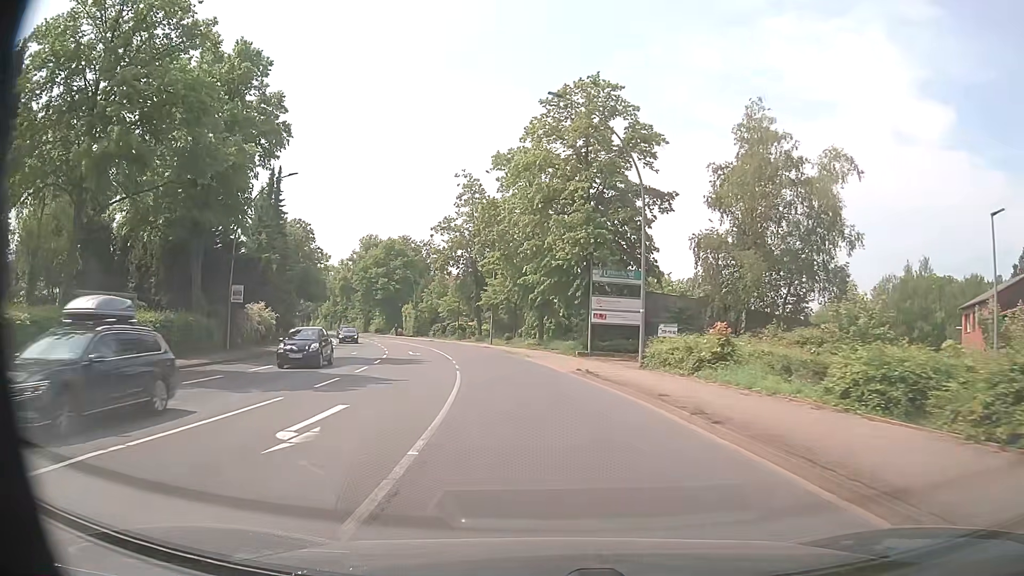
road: primary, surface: asphalt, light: Day
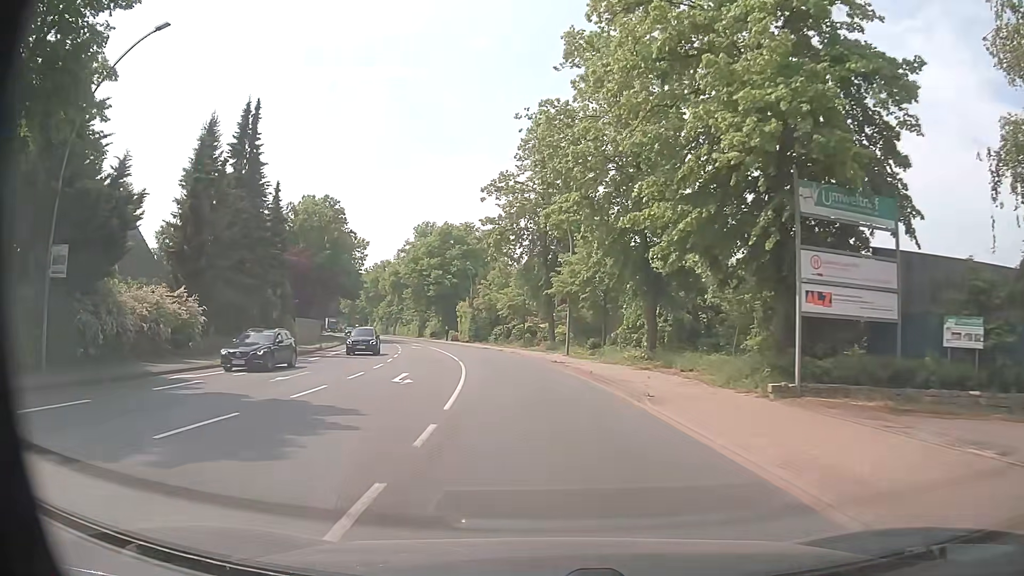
(-1.2, +21.2) m; -7°
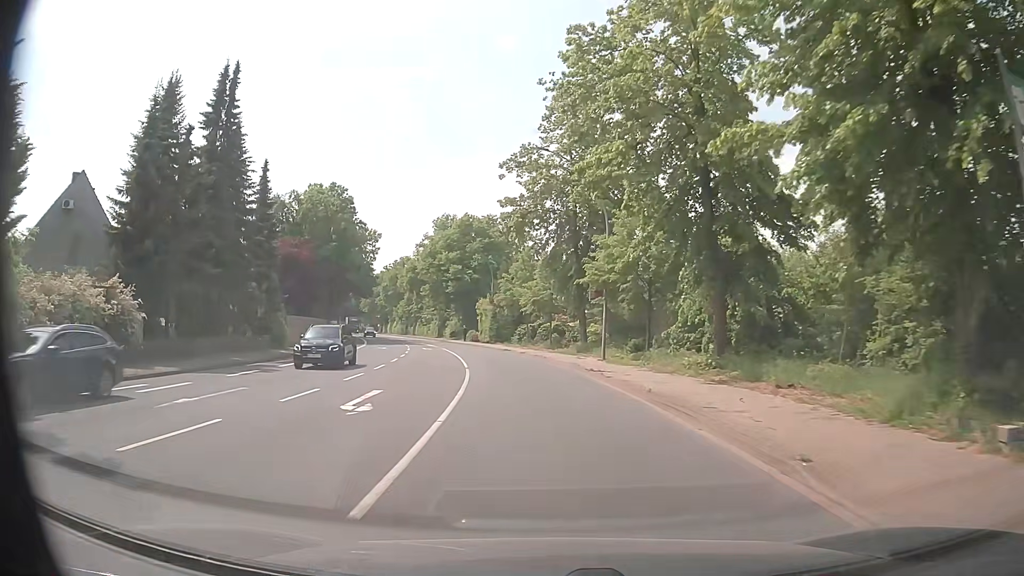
(-0.2, +7.2) m; -2°
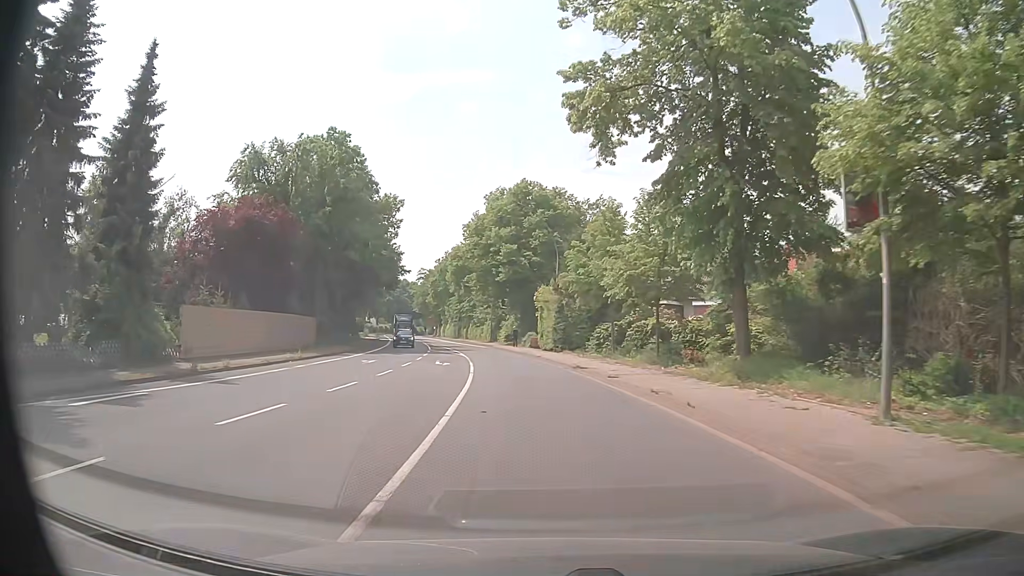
(-1.3, +22.0) m; -6°
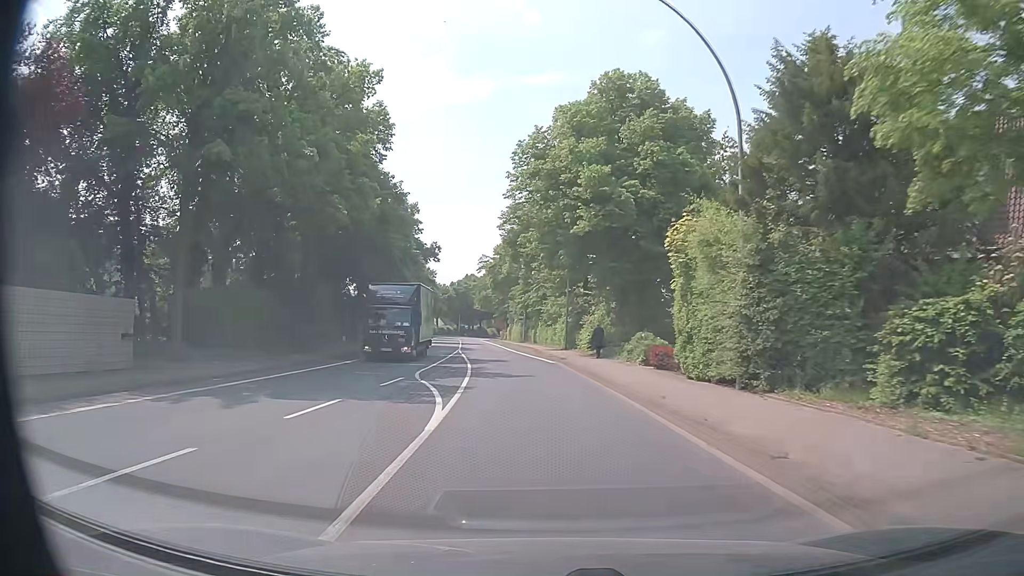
(-1.8, +29.8) m; -7°
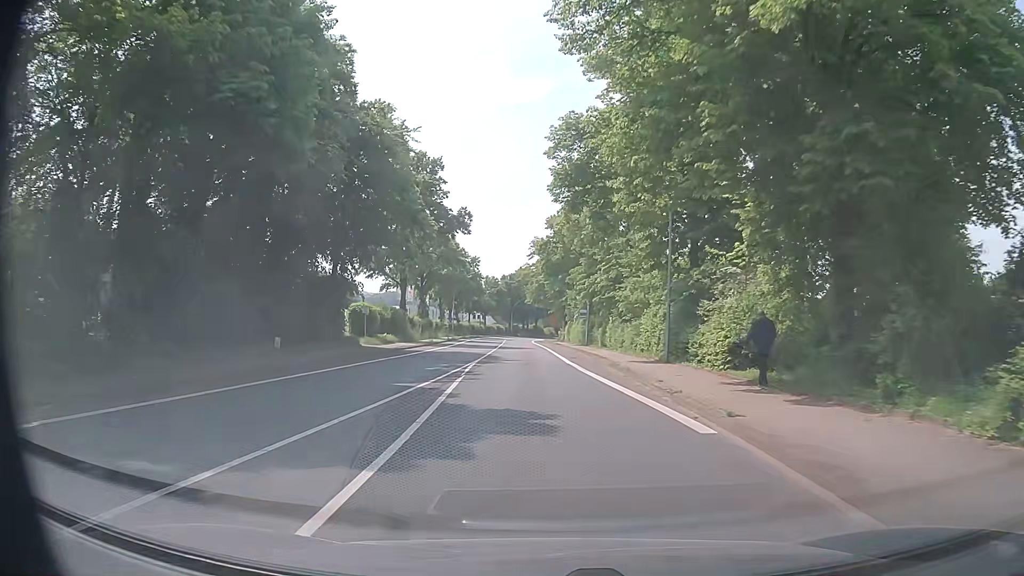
(-1.0, +22.6) m; -5°
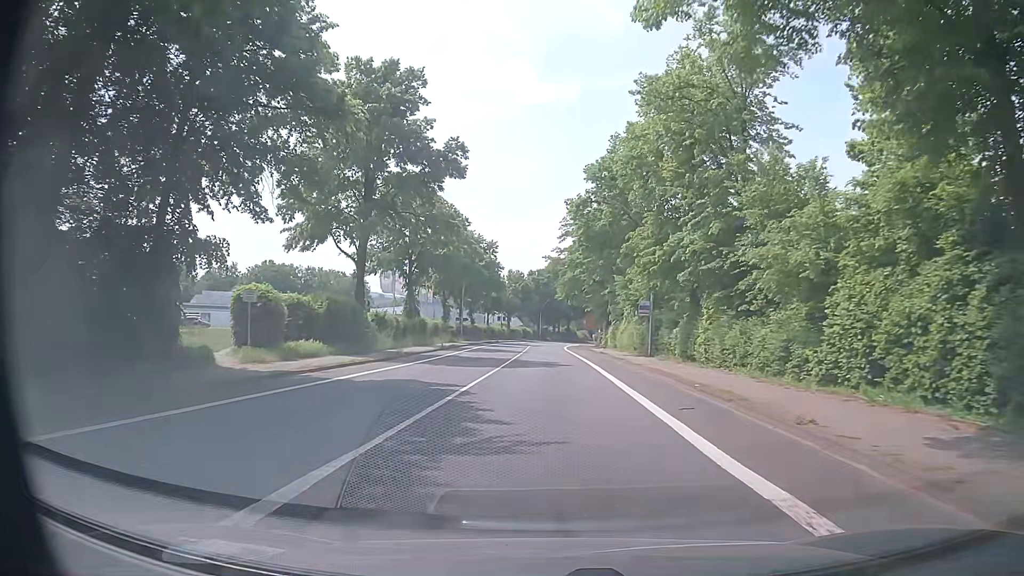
(-0.6, +22.8) m; -3°
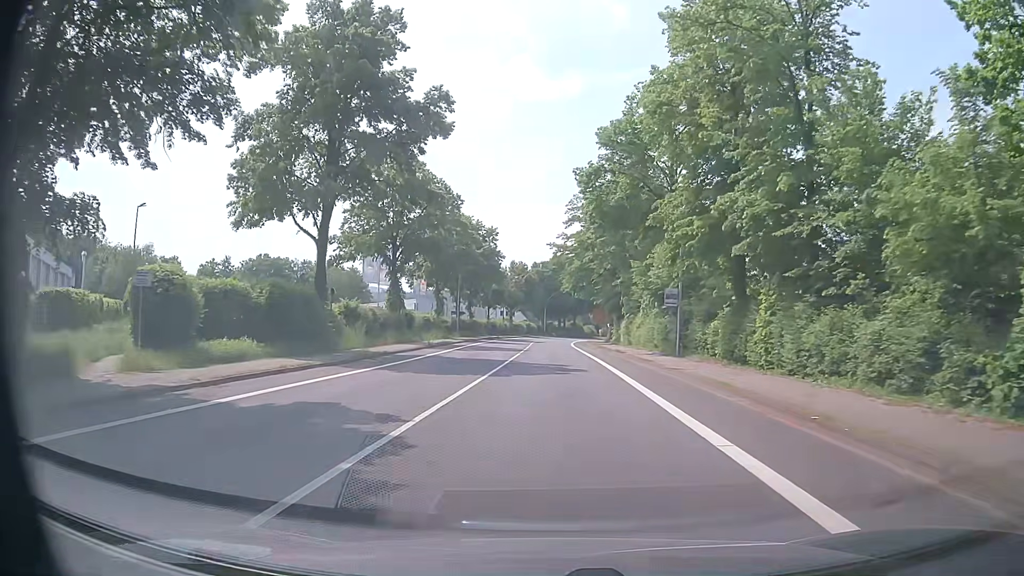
(-0.1, +7.6) m; -1°
(0, +10) (0, +20) (0, +30) (0, +40) (0, +50) (+1, +60) (+1, +70) (+1, +80) (+2, +90) (+3, +100) m
